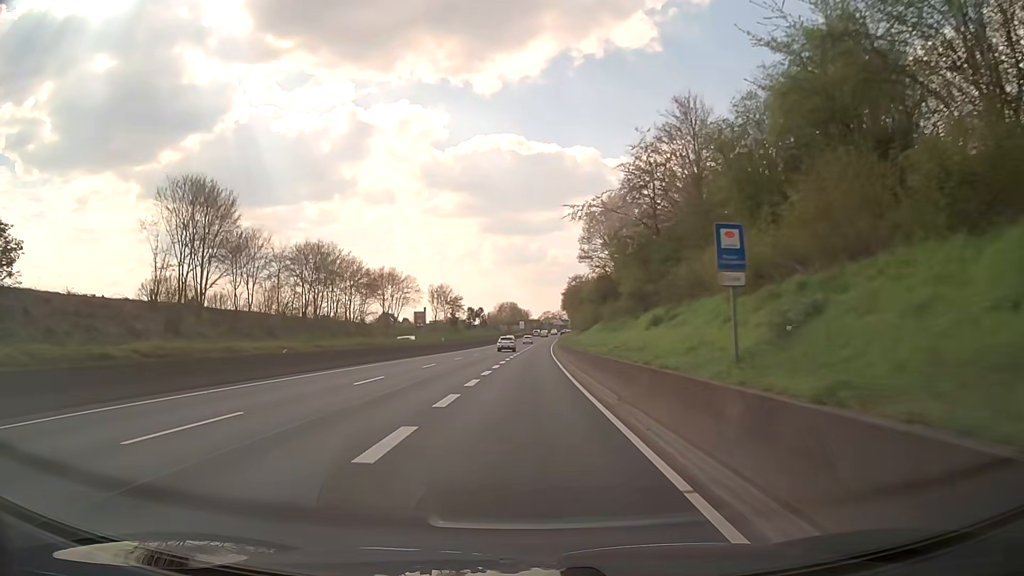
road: trunk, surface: asphalt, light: Day
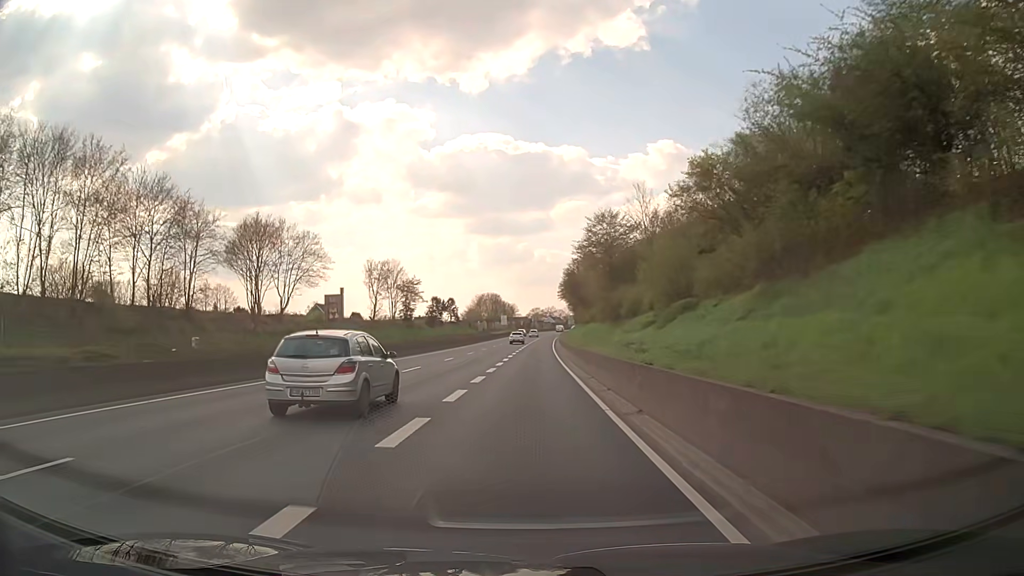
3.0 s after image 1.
(+0.6, +53.6) m; +1°
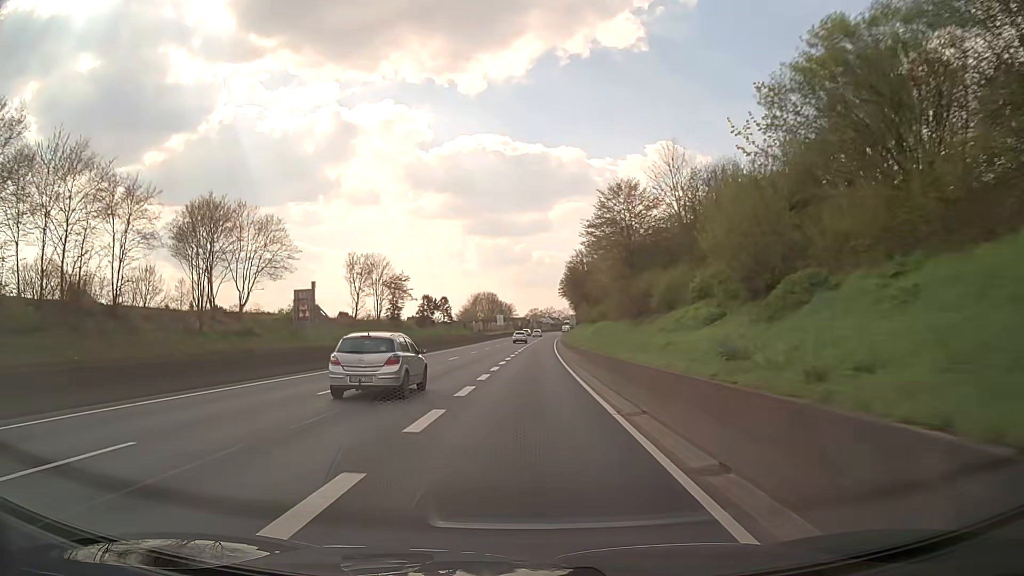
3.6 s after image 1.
(+0.1, +10.8) m; +1°
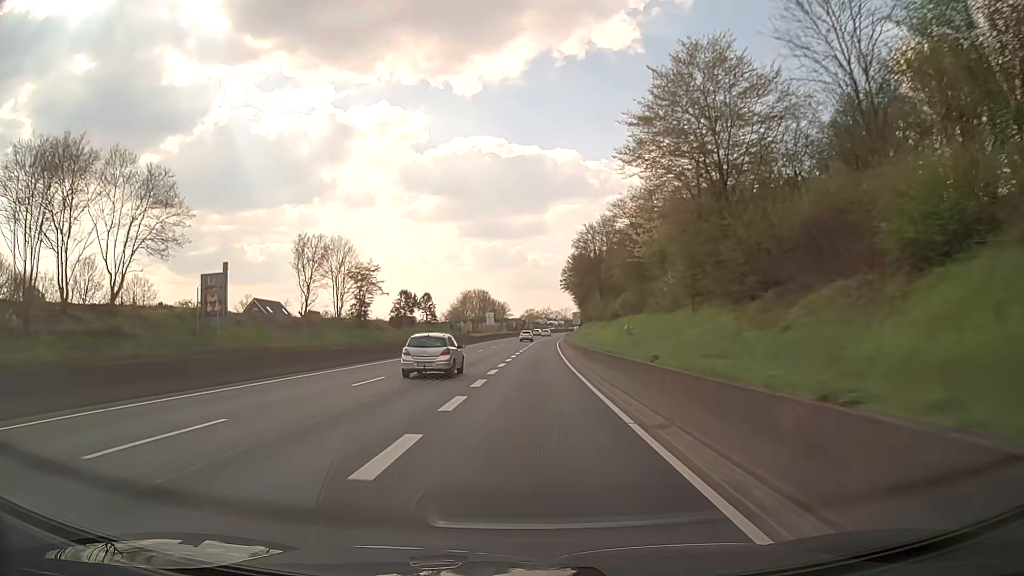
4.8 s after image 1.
(+0.1, +21.5) m; 0°
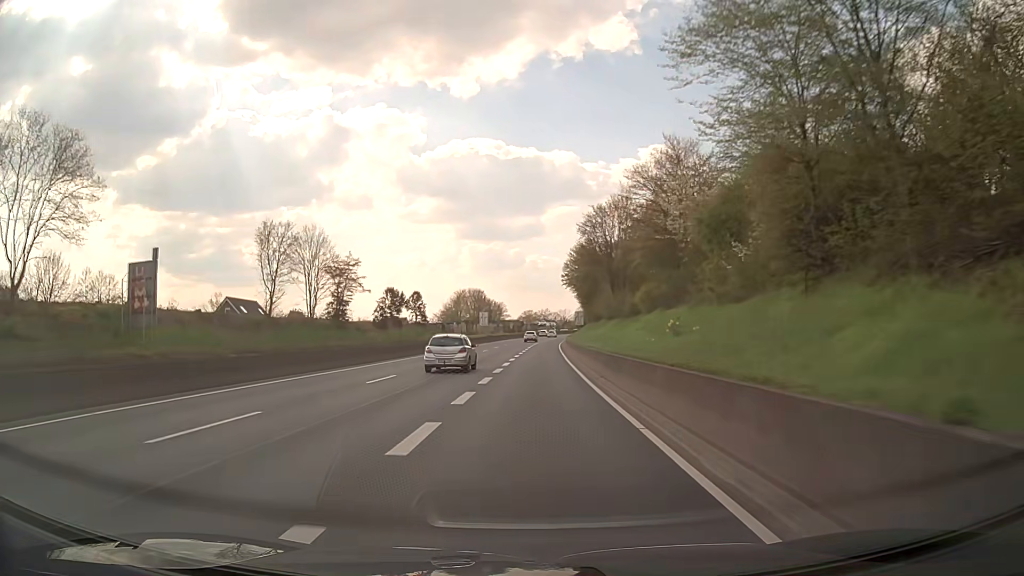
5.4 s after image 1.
(0.0, +10.7) m; 0°
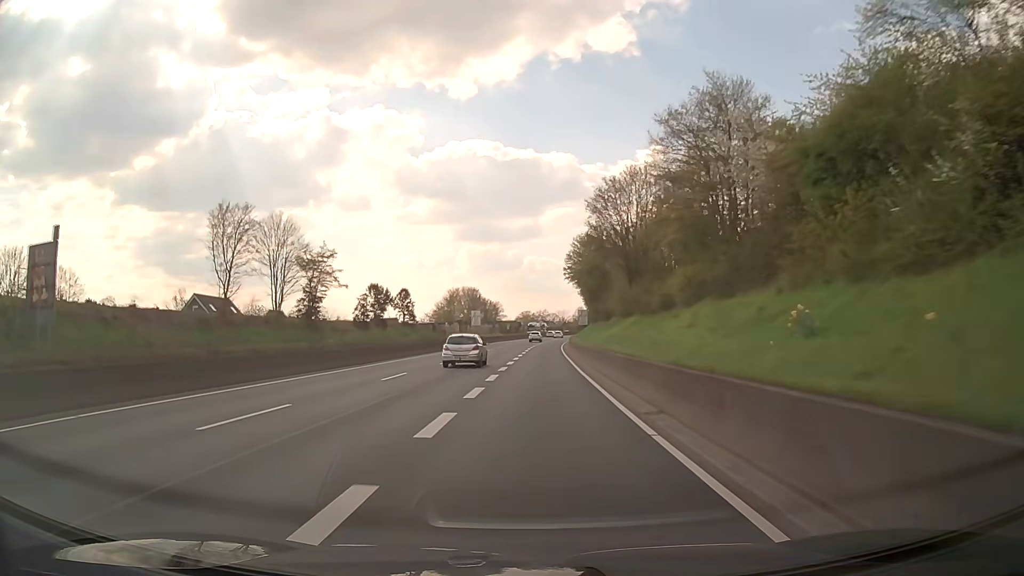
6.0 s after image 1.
(+0.1, +10.7) m; +1°
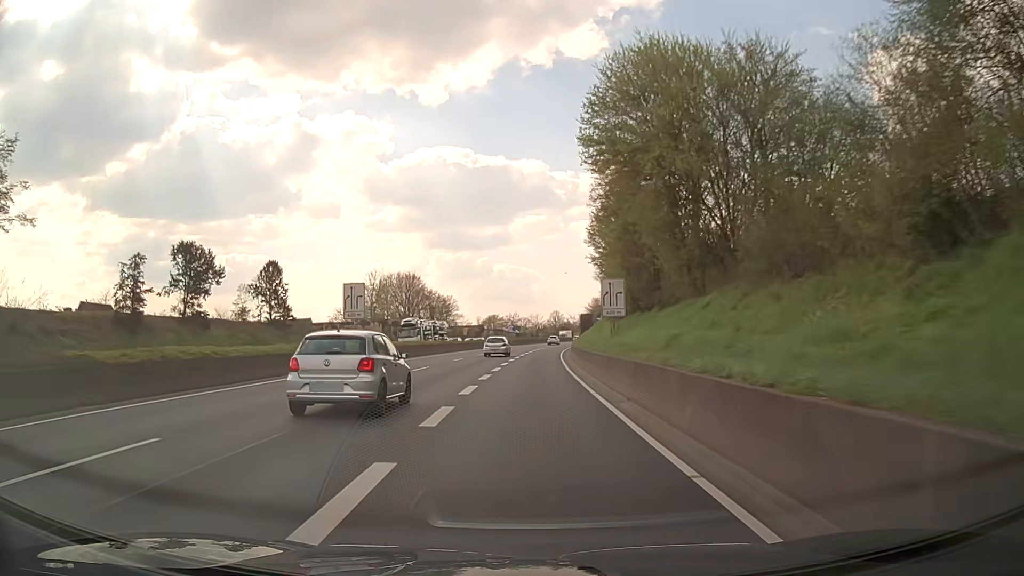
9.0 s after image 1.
(+1.0, +53.4) m; +3°
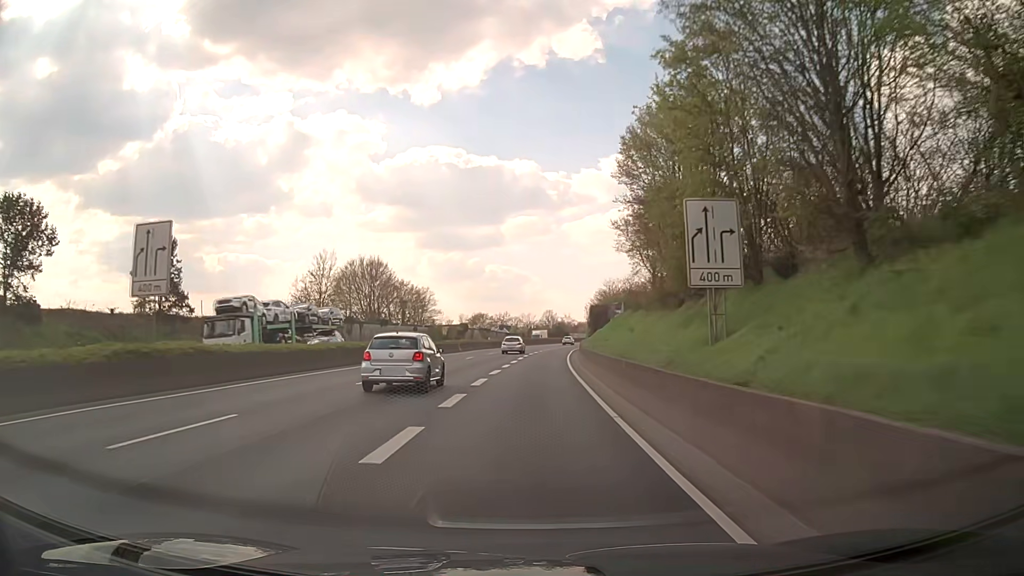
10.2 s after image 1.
(+0.1, +21.2) m; +1°
